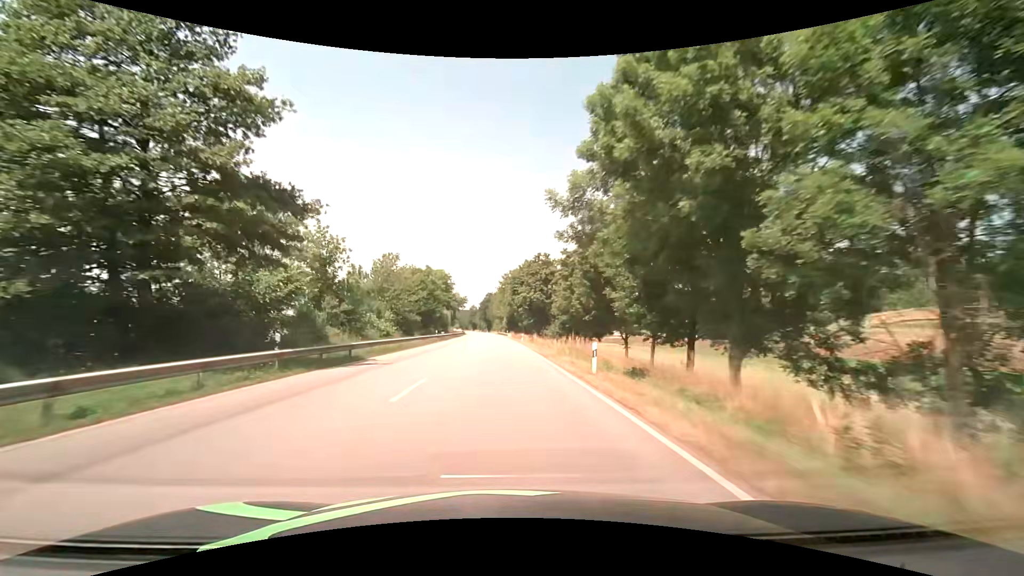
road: primary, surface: asphalt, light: Day
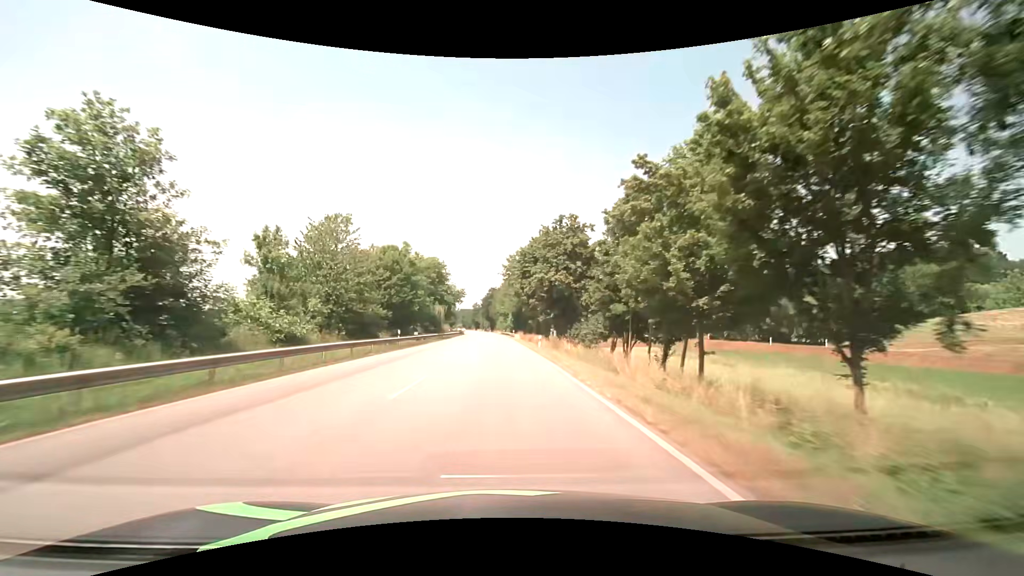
(-0.1, +23.6) m; 0°
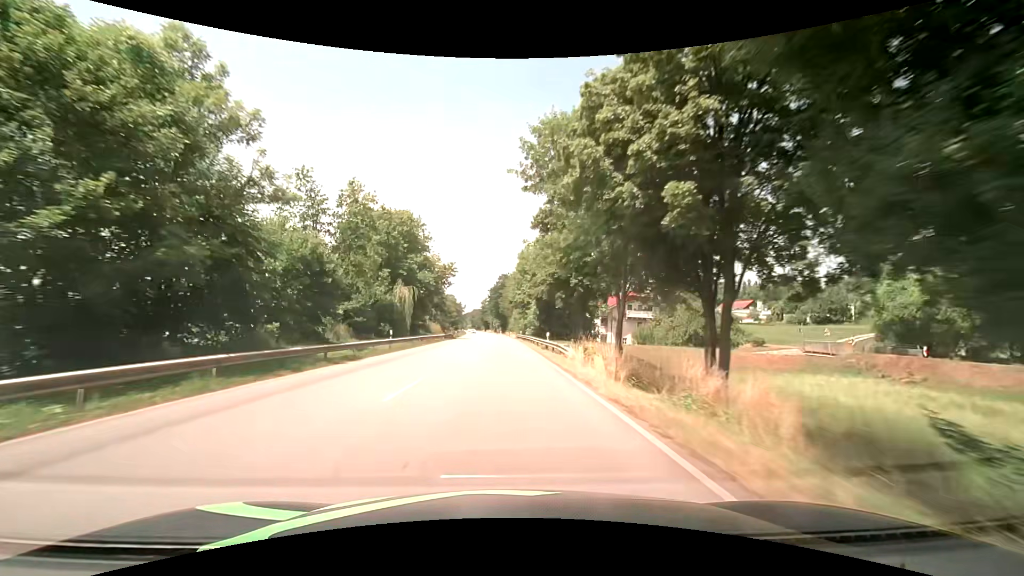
(-0.7, +48.3) m; -2°
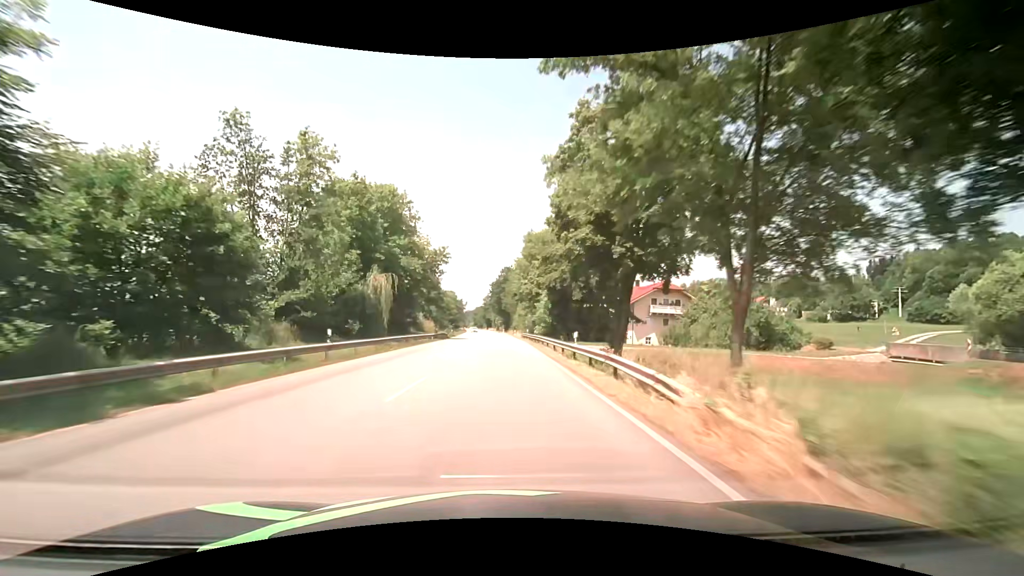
(0.0, +12.2) m; 0°
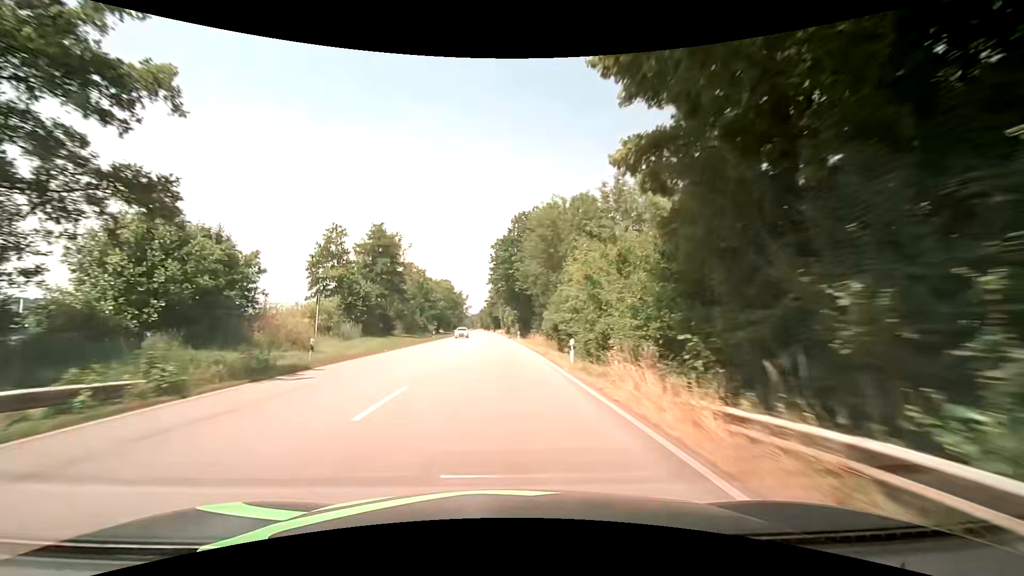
(-1.0, +61.6) m; -1°
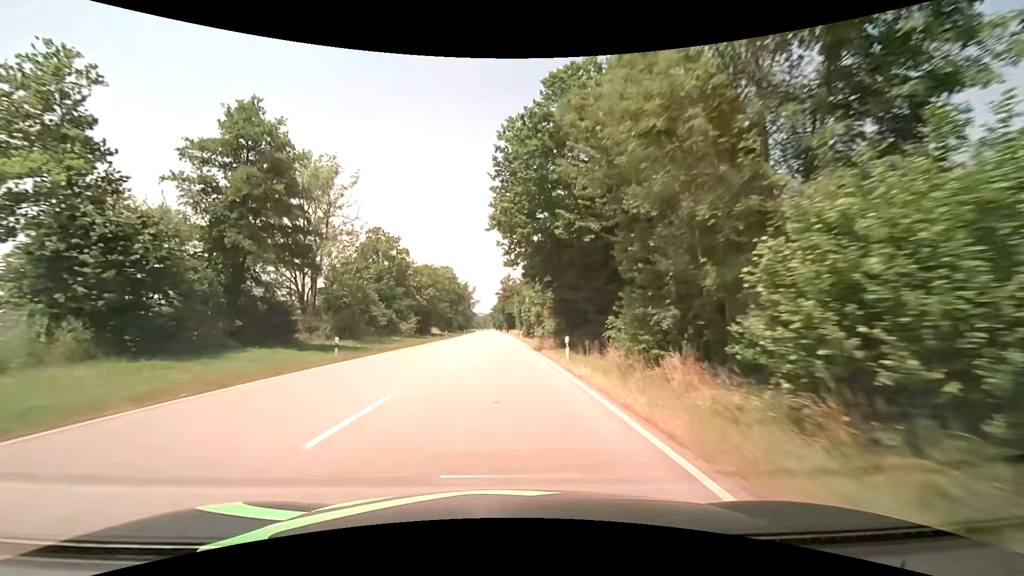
(-0.7, +37.4) m; -2°
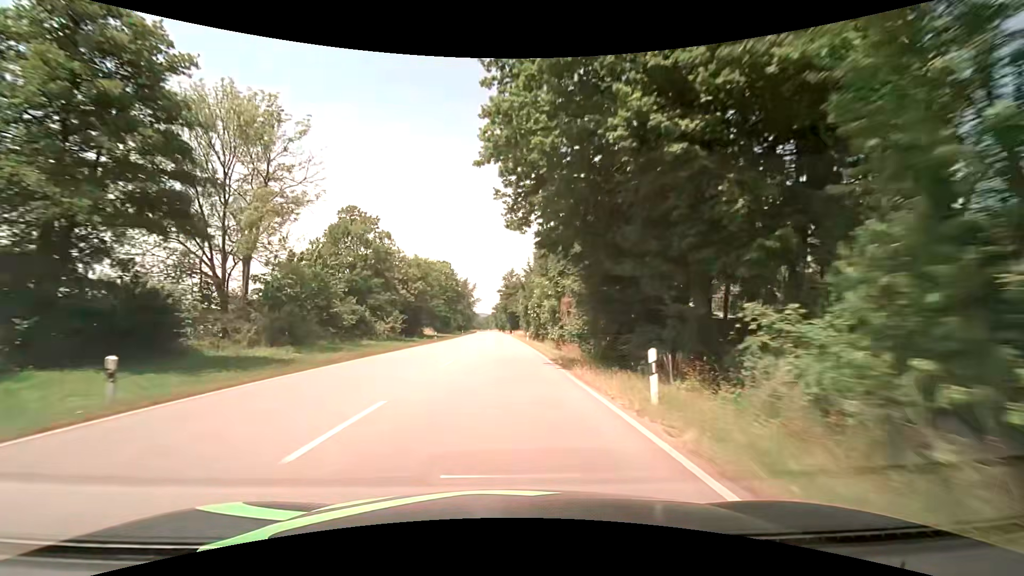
(-0.1, +12.5) m; -1°
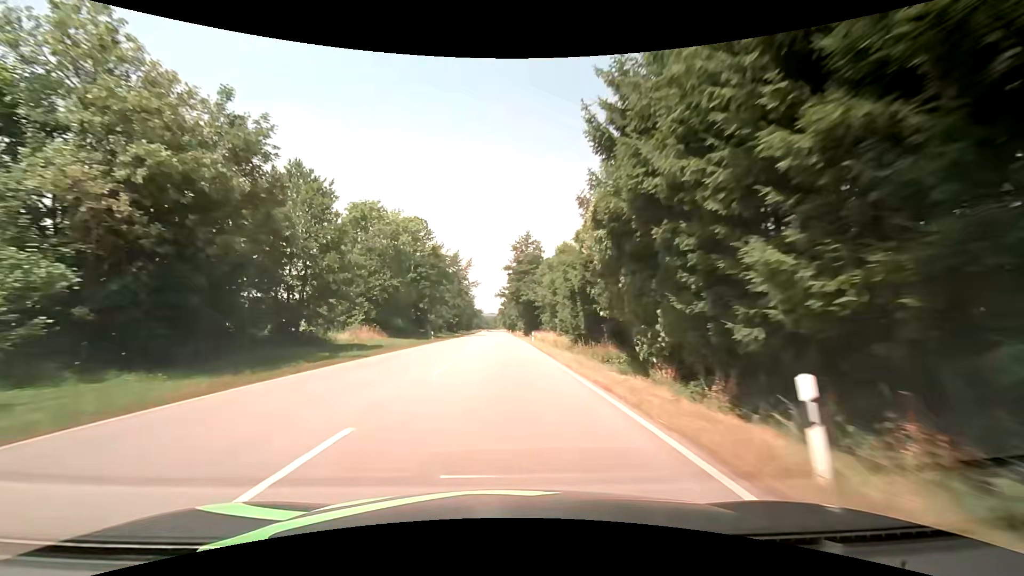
(-0.4, +50.4) m; -1°
(0, +10) (0, +20) (0, +30) (0, +40) (0, +50) (0, +60) (-1, +70) (-1, +80) (-1, +90) (-1, +100) m
